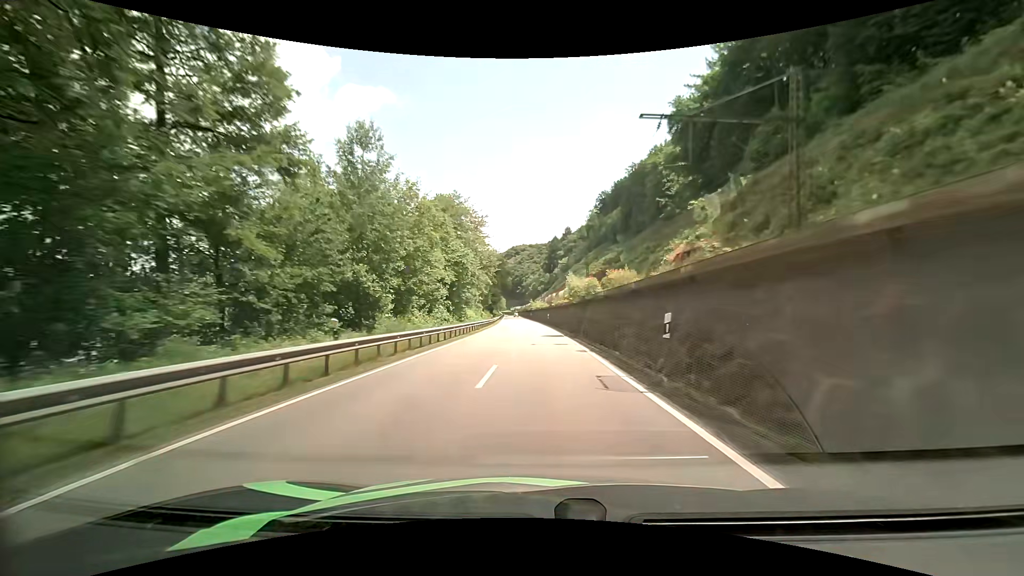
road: primary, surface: asphalt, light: Day
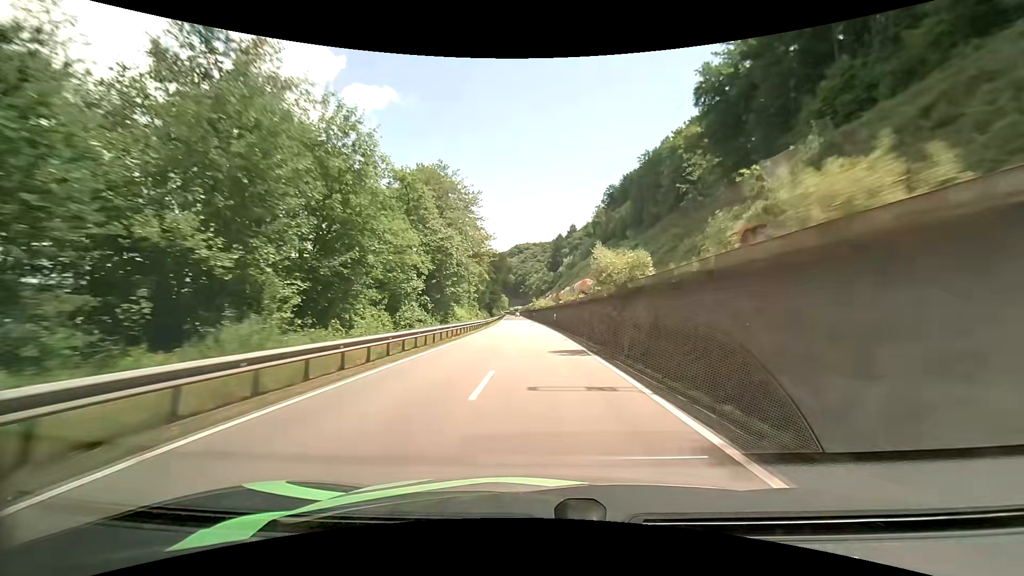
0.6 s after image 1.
(-0.1, +13.2) m; 0°
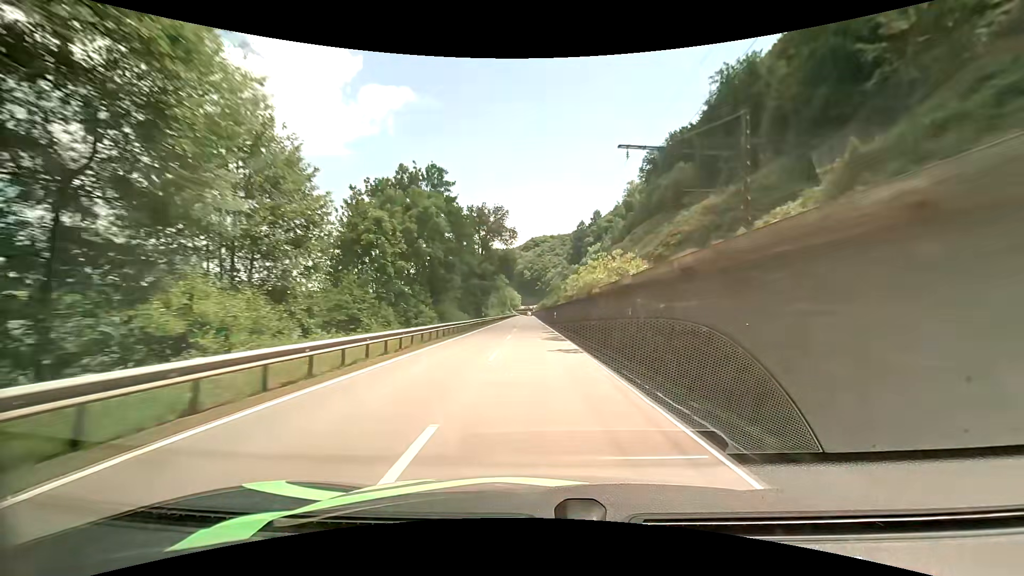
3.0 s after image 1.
(-0.9, +53.7) m; -2°
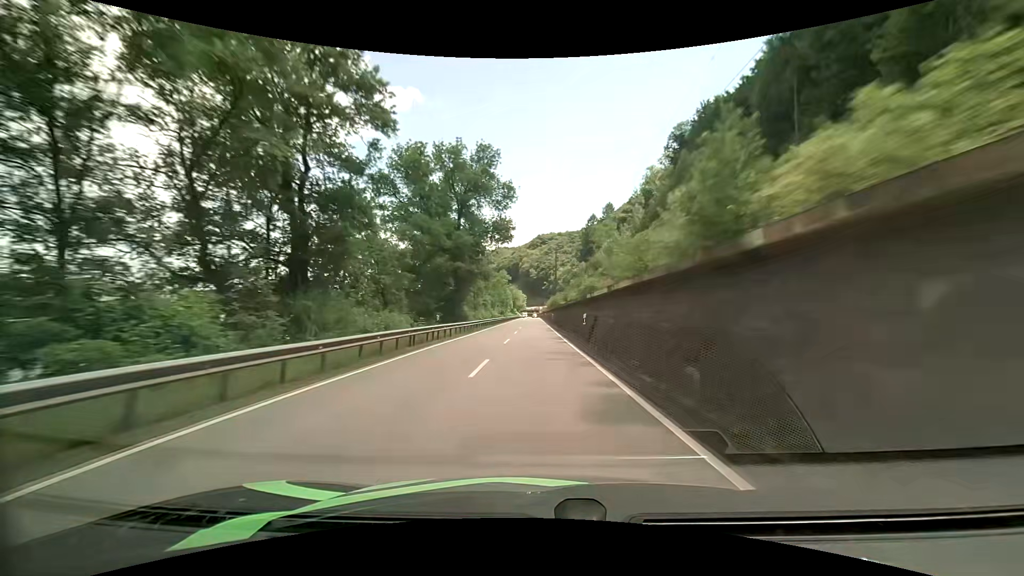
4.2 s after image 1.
(-0.3, +27.3) m; -1°
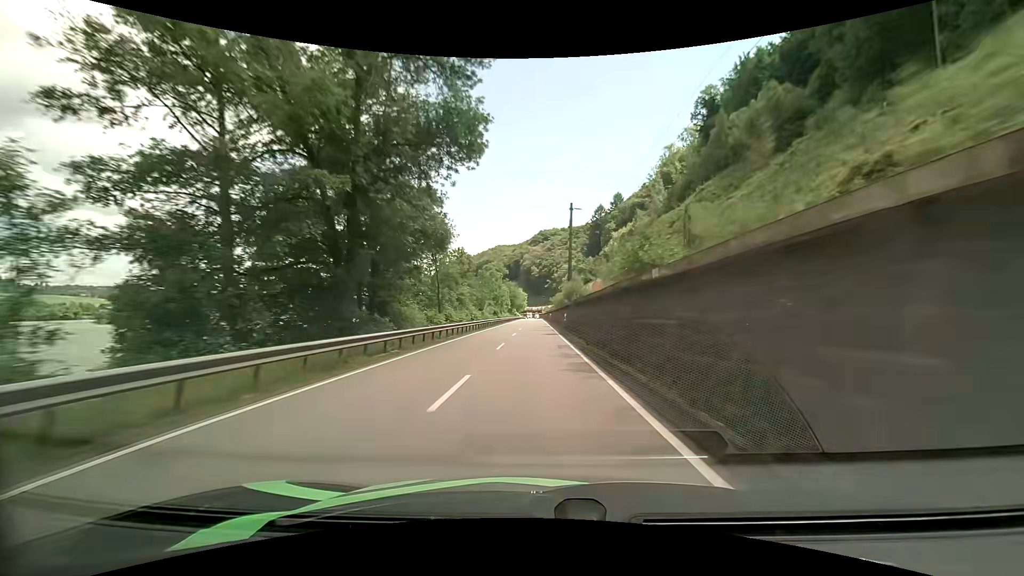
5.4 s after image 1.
(-0.1, +27.4) m; 0°
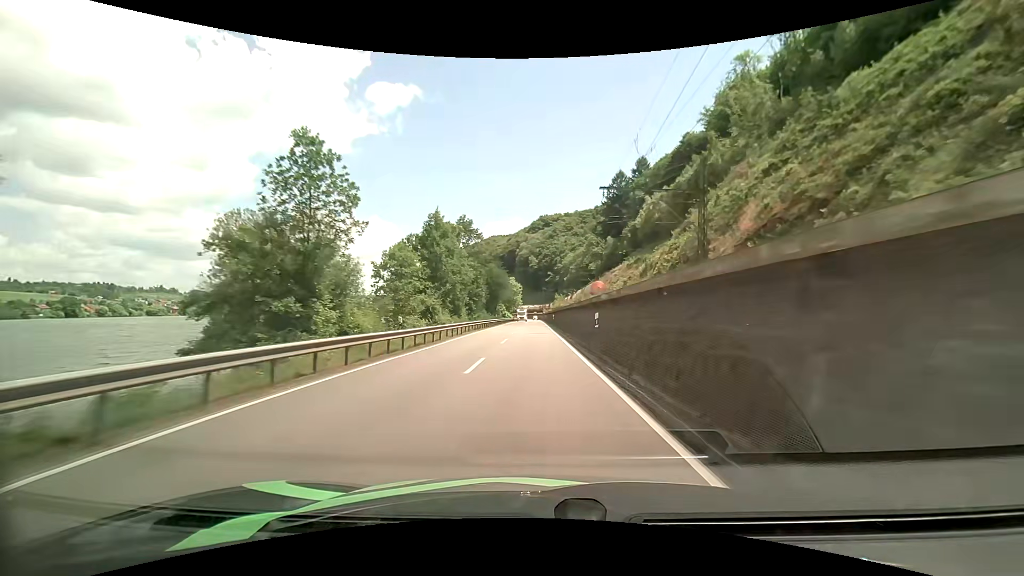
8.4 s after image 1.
(-0.3, +67.3) m; 0°
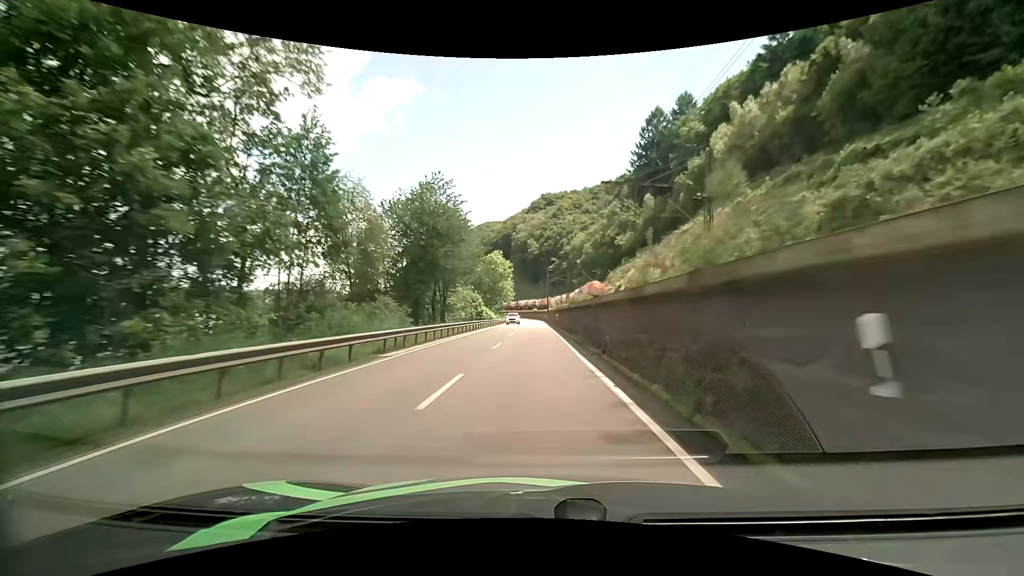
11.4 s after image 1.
(-0.1, +63.6) m; 0°
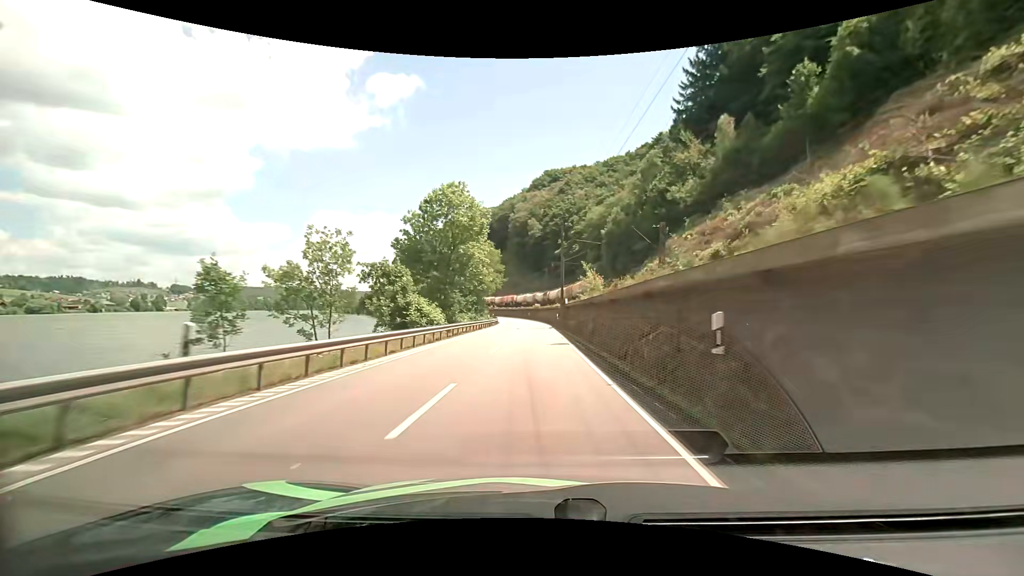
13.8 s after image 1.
(-0.1, +49.1) m; 0°
(0, +10) (0, +20) (0, +30) (0, +40) (0, +50) (-1, +60) (-1, +70) (-1, +80) (-2, +90) (-3, +100) m
